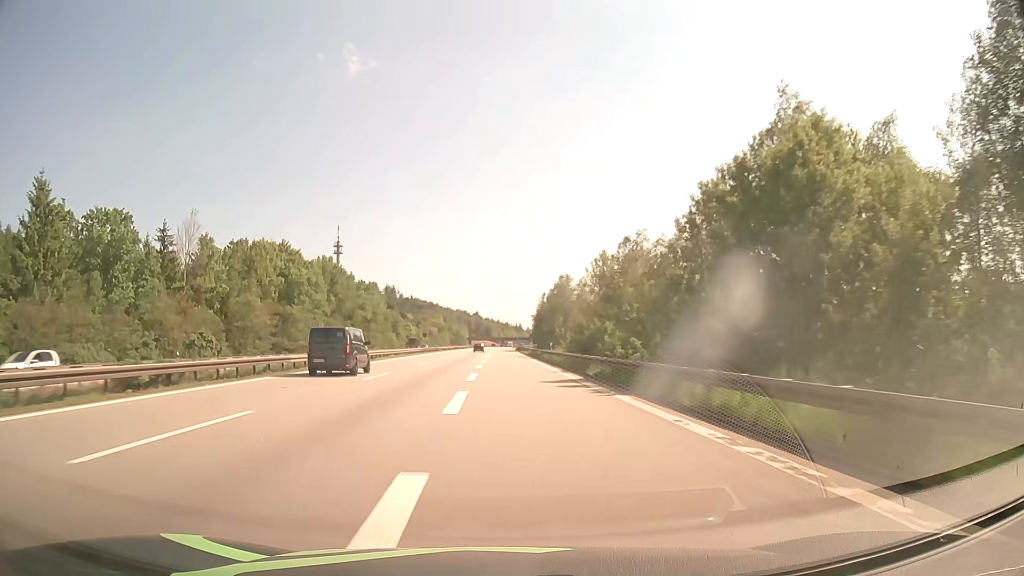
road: motorway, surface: asphalt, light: Day
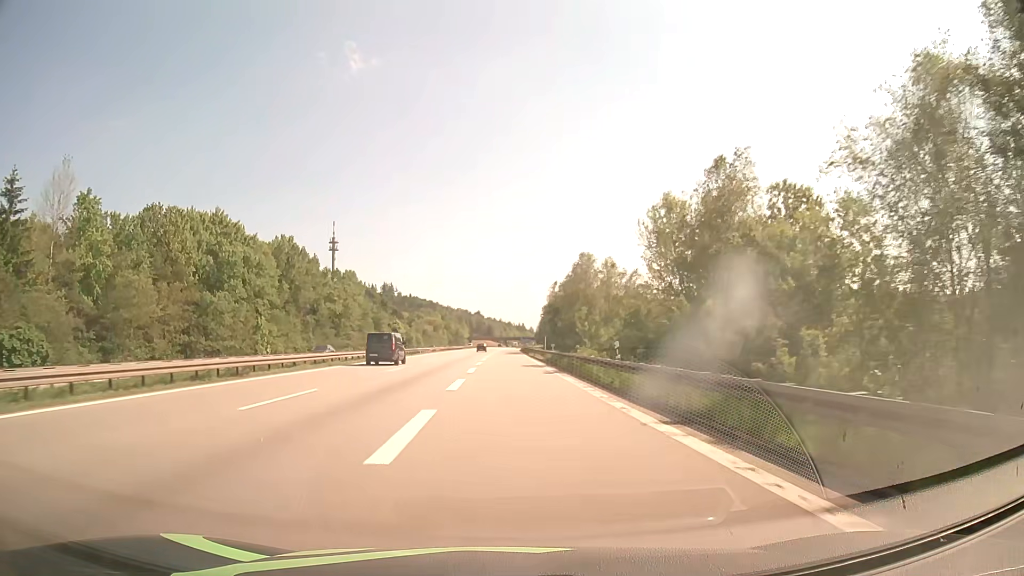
(-0.1, +29.1) m; 0°
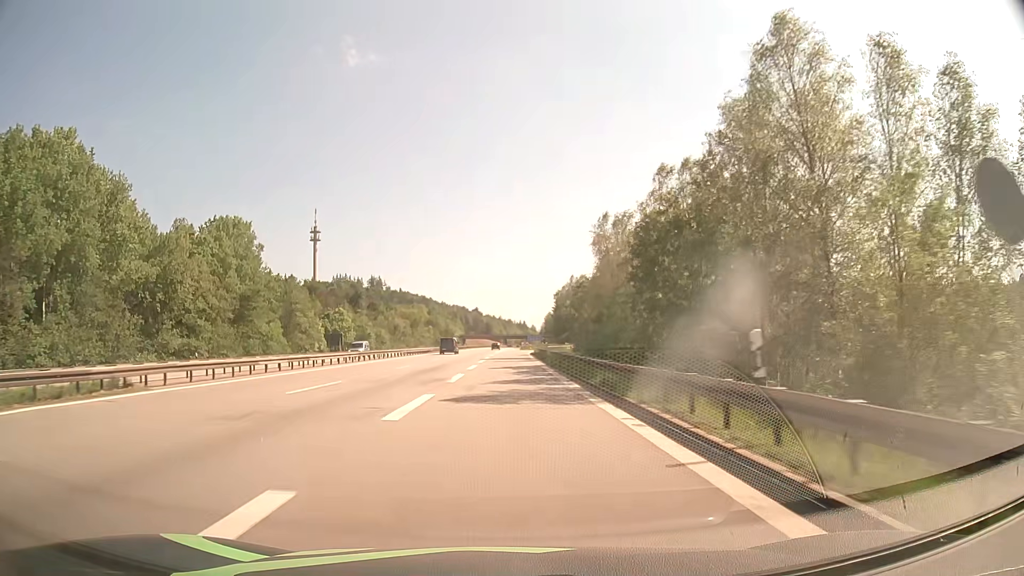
(0.0, +67.0) m; 0°
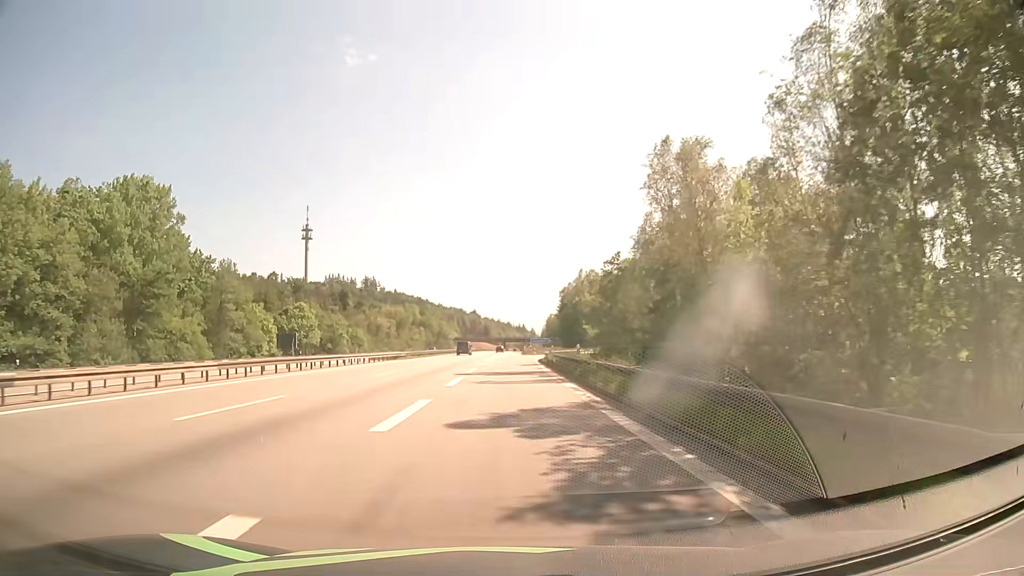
(0.0, +24.5) m; 0°
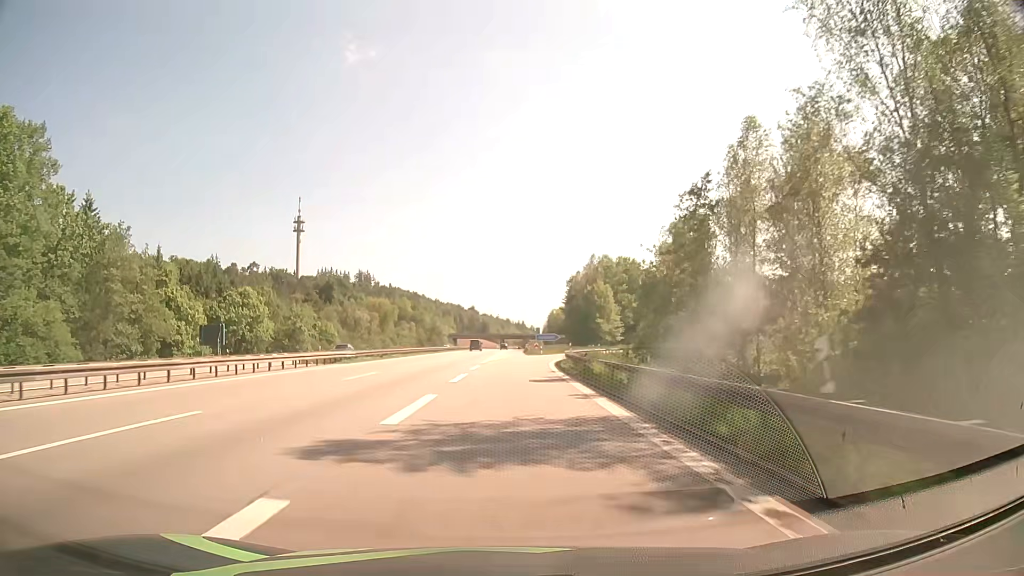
(+0.2, +23.2) m; 0°
